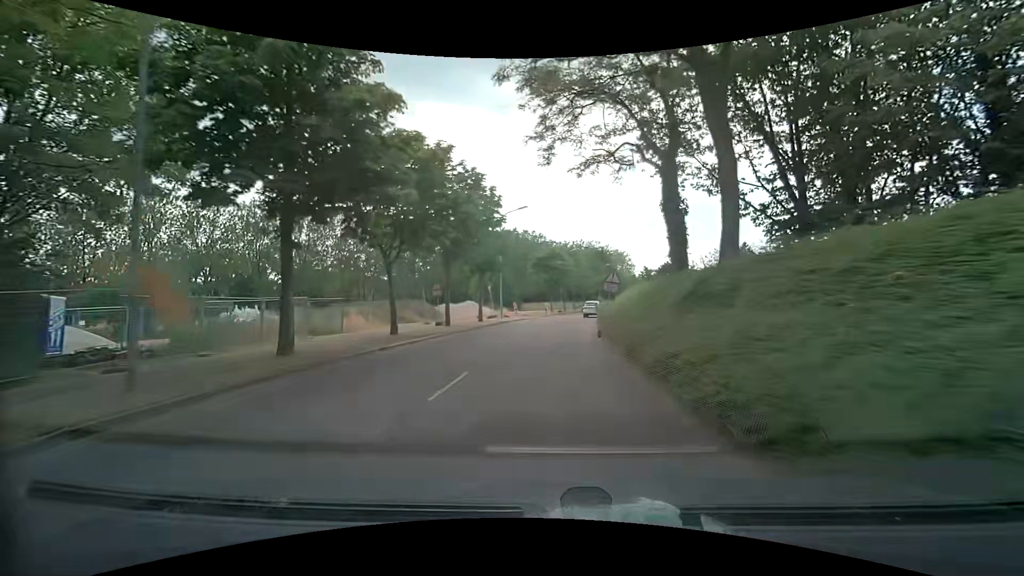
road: tertiary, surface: asphalt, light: Day
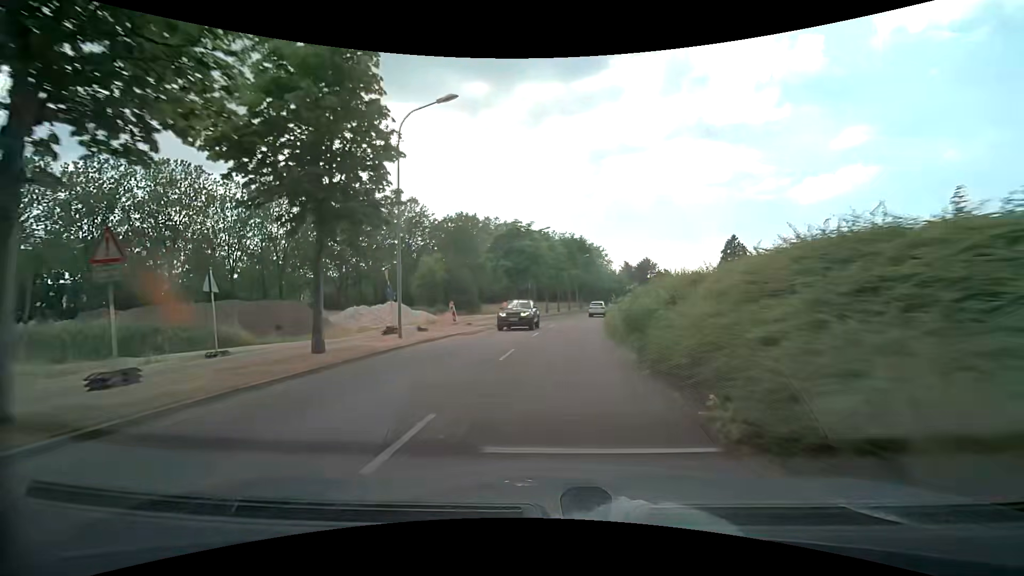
(+0.9, +21.6) m; +3°
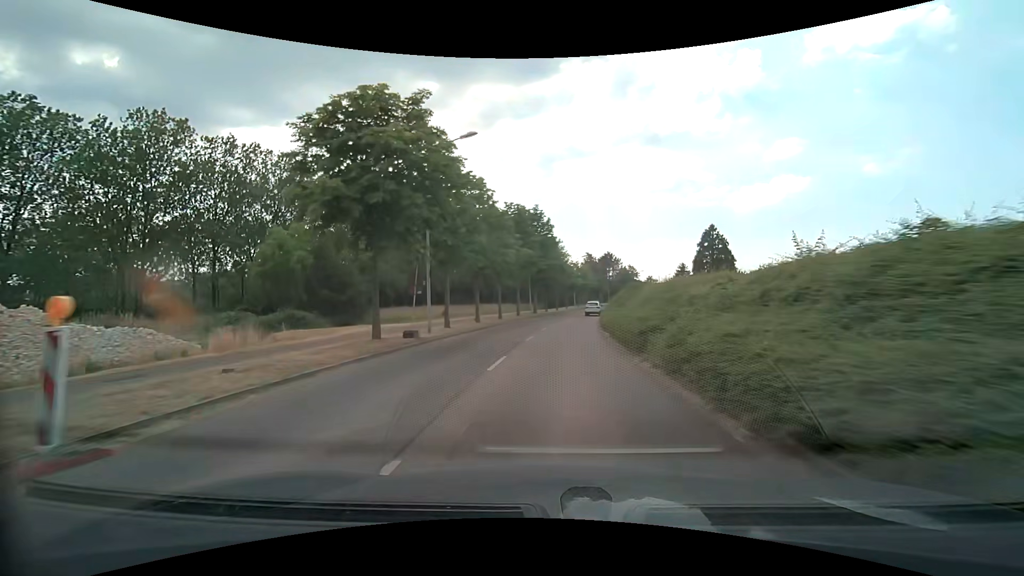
(+1.7, +28.4) m; +6°
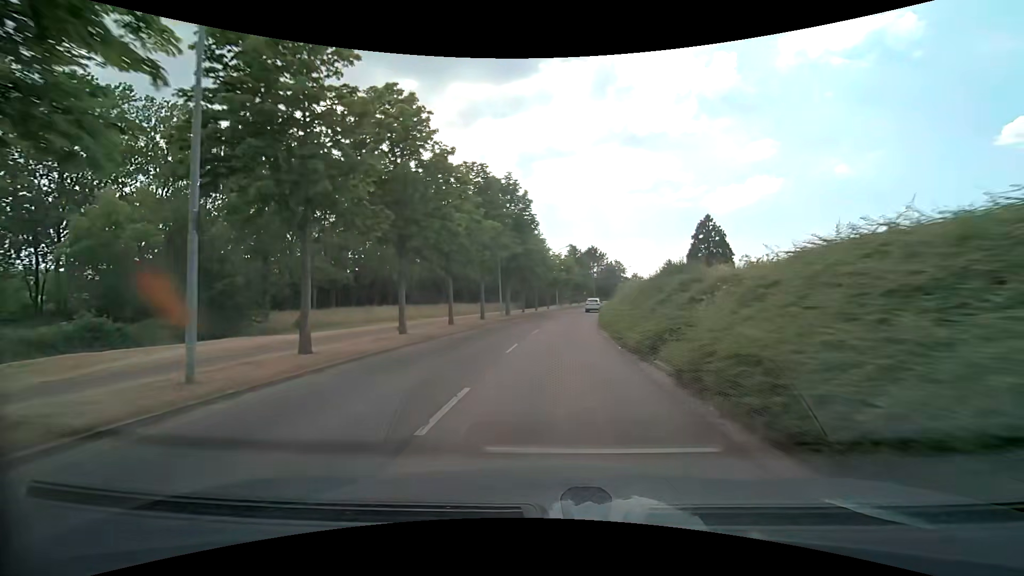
(+0.3, +14.2) m; +2°
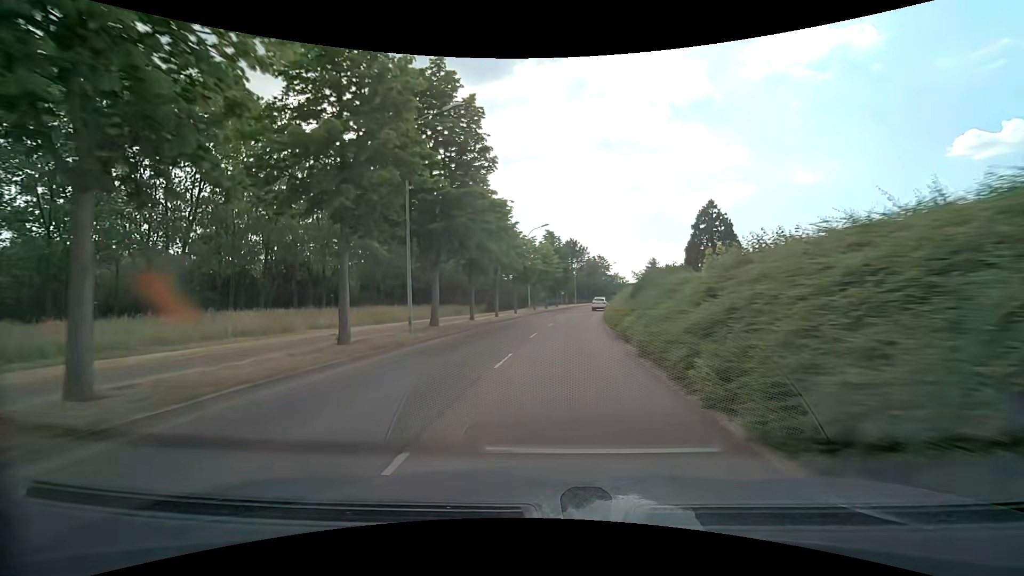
(+0.6, +21.4) m; +3°
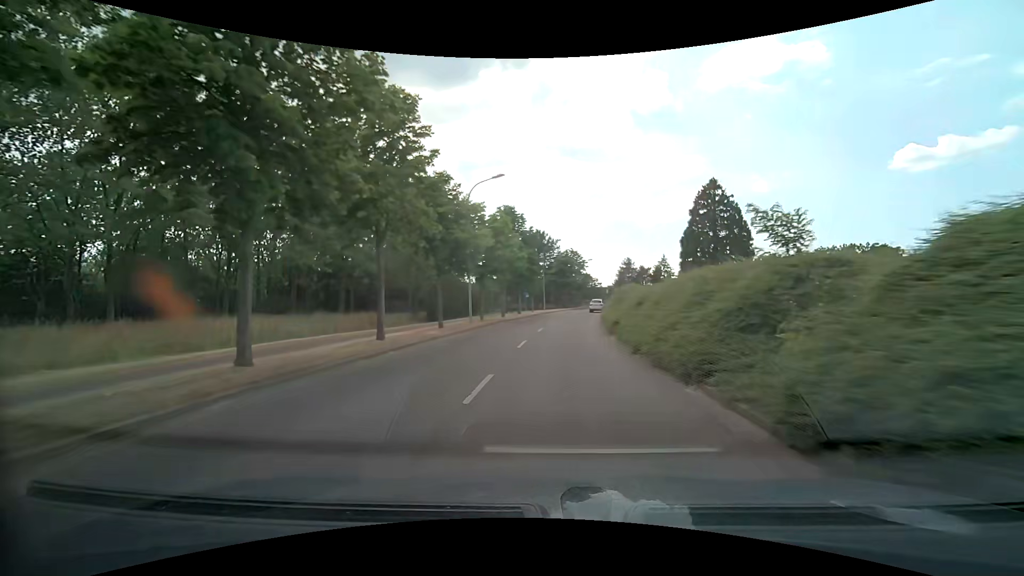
(+0.7, +21.7) m; +3°
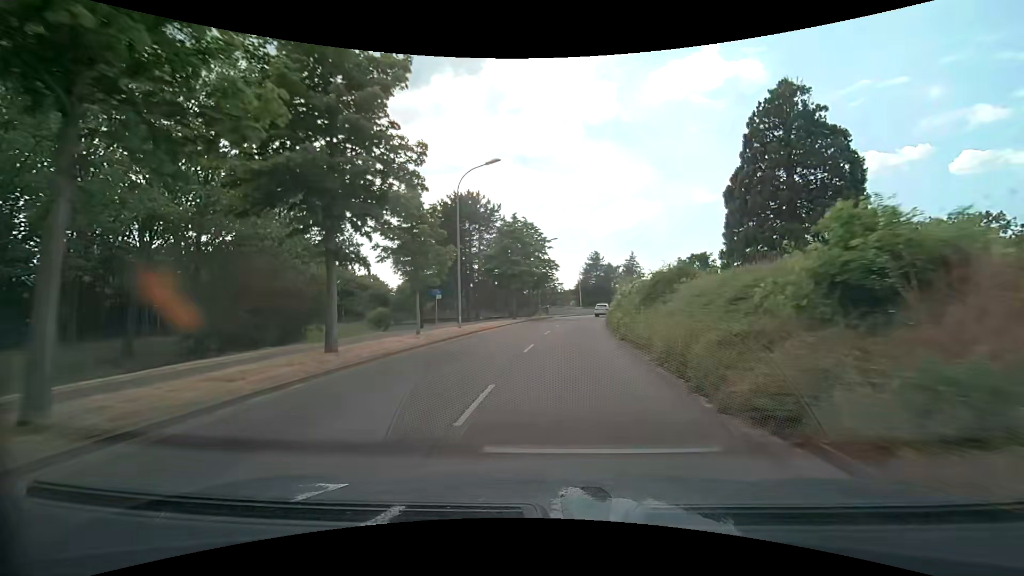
(+2.3, +36.9) m; +6°
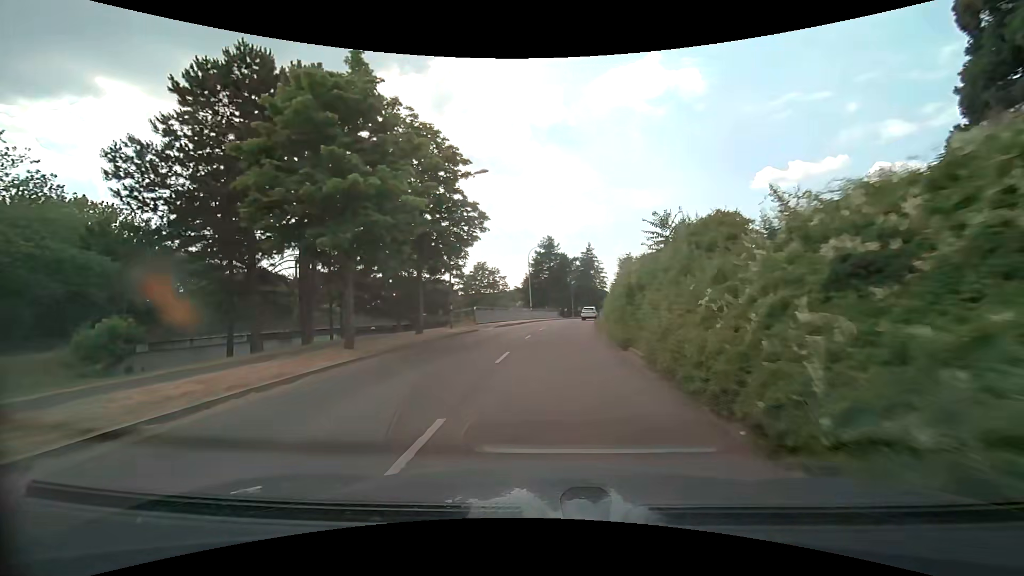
(+1.7, +29.4) m; +7°
(0, +10) (0, +20) (+1, +30) (+2, +40) (+3, +50) (+4, +60) (+6, +70) (+8, +79) (+10, +89) (+12, +99) m
